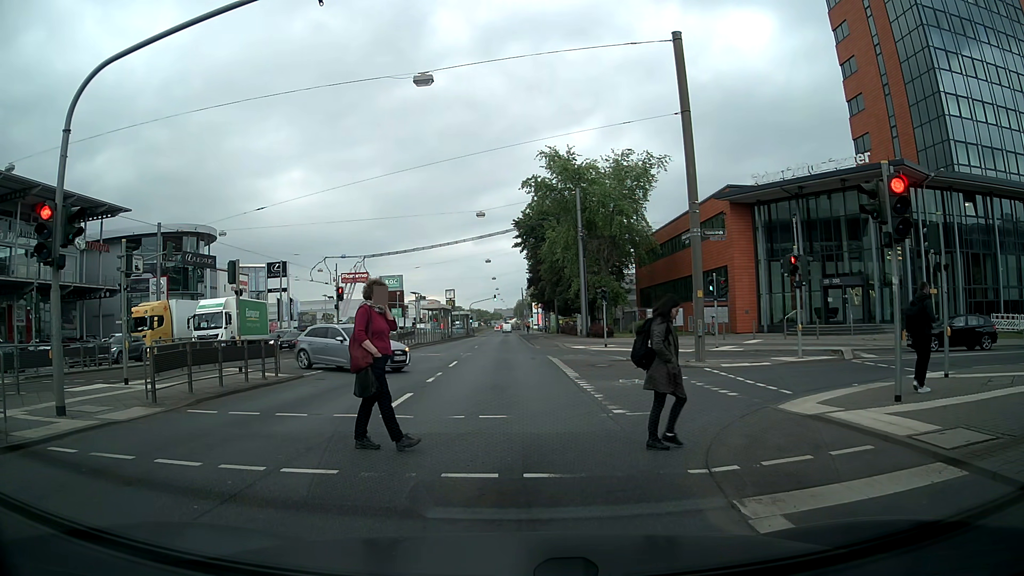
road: primary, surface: asphalt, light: Day
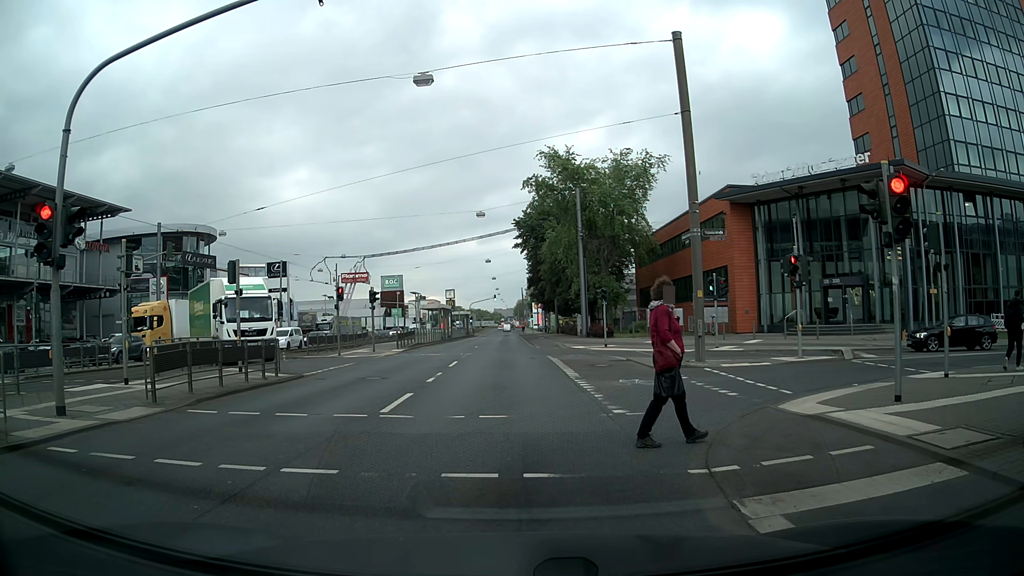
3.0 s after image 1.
(0.0, 0.0) m; 0°
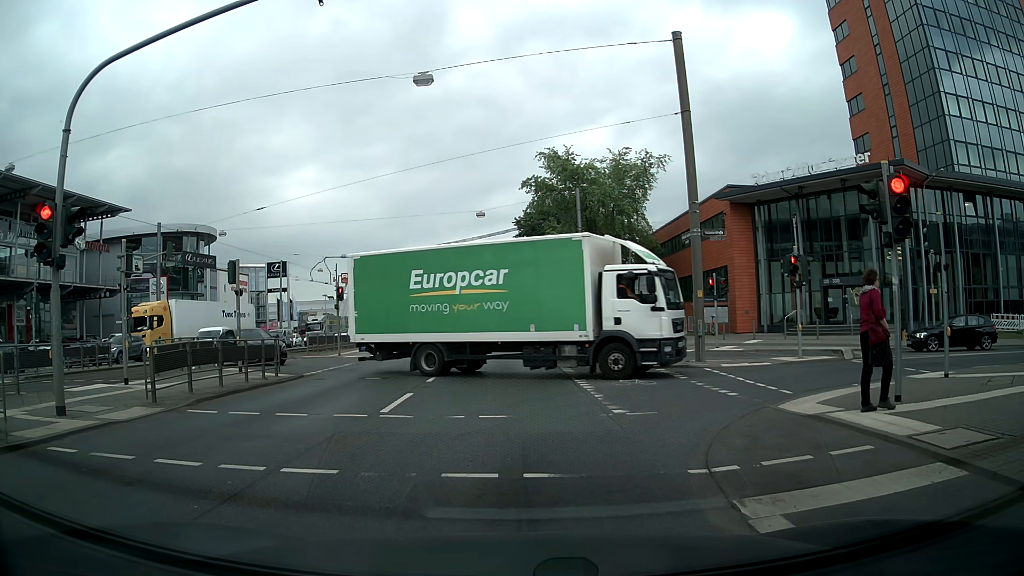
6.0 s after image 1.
(0.0, 0.0) m; 0°
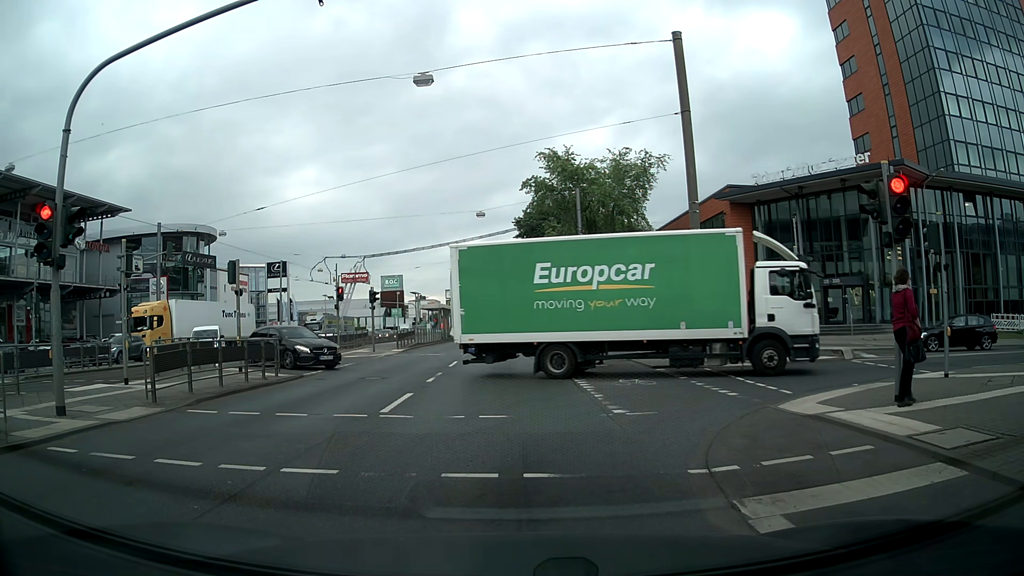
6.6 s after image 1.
(0.0, 0.0) m; 0°
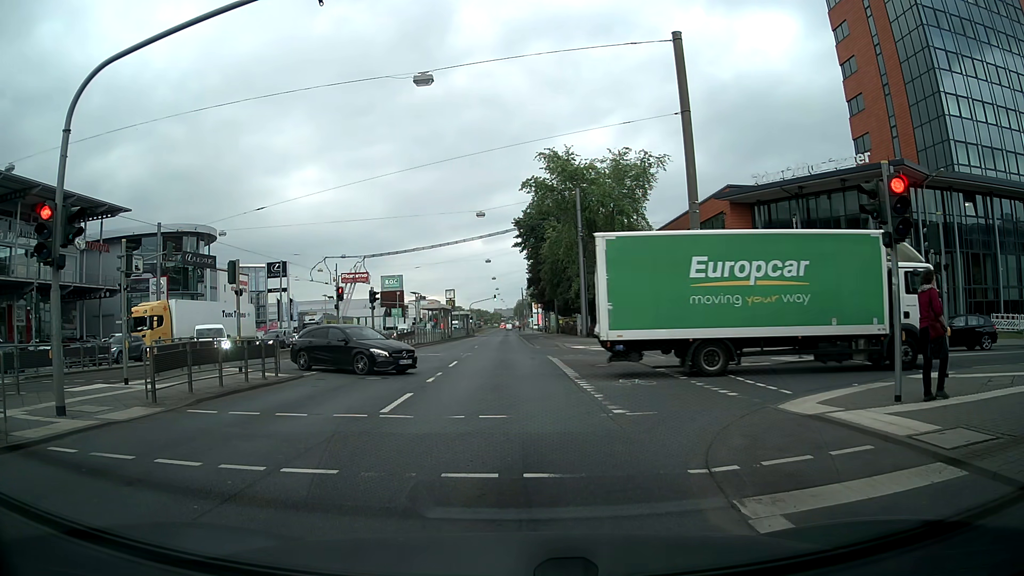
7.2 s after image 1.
(0.0, 0.0) m; 0°
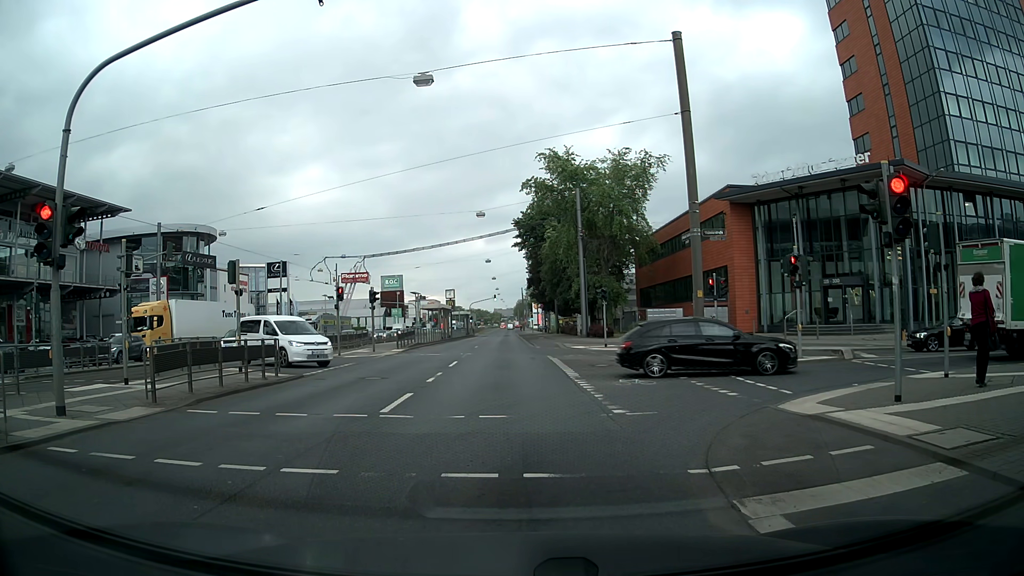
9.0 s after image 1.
(0.0, 0.0) m; 0°
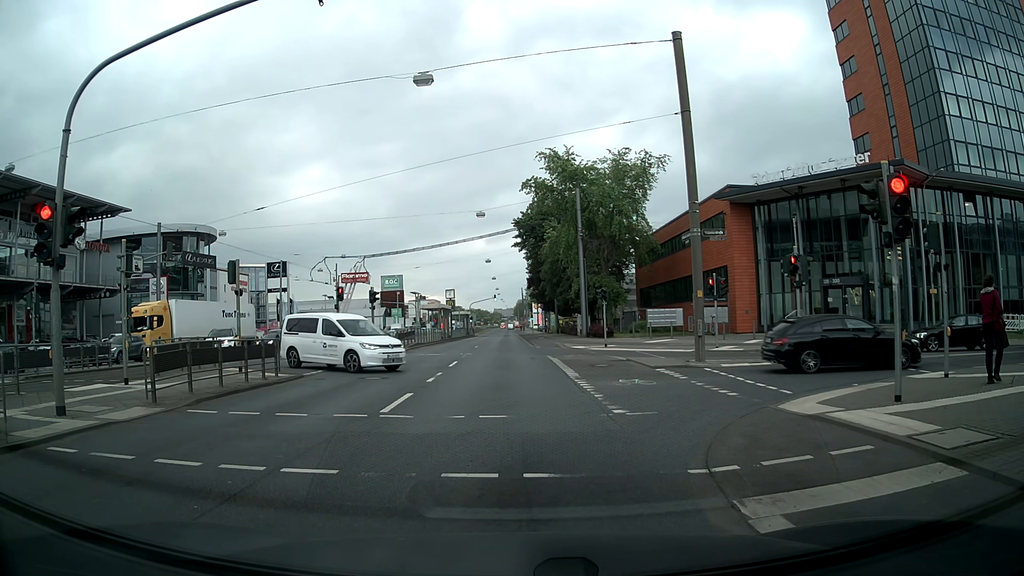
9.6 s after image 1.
(0.0, 0.0) m; 0°
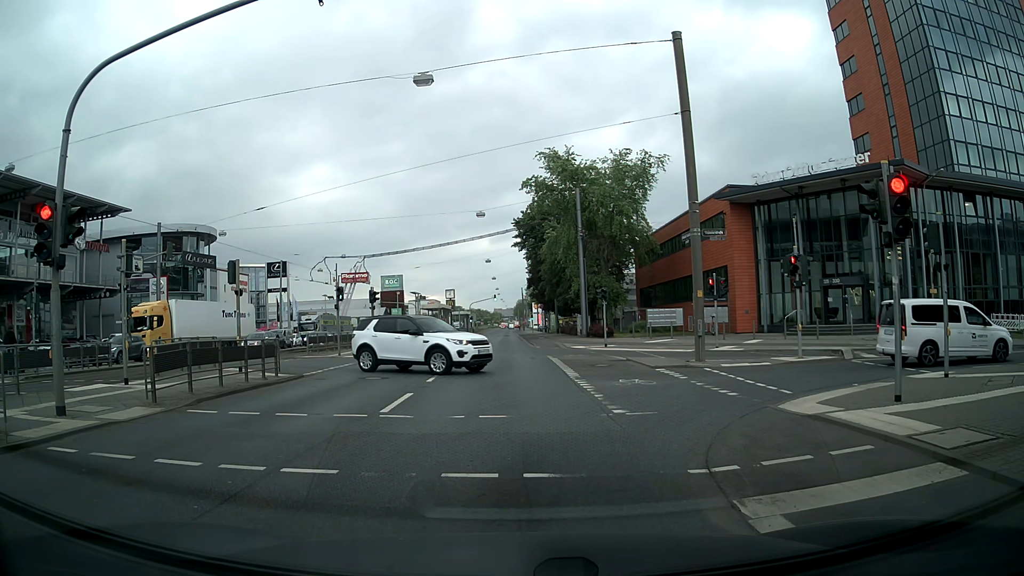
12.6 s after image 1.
(0.0, 0.0) m; 0°
